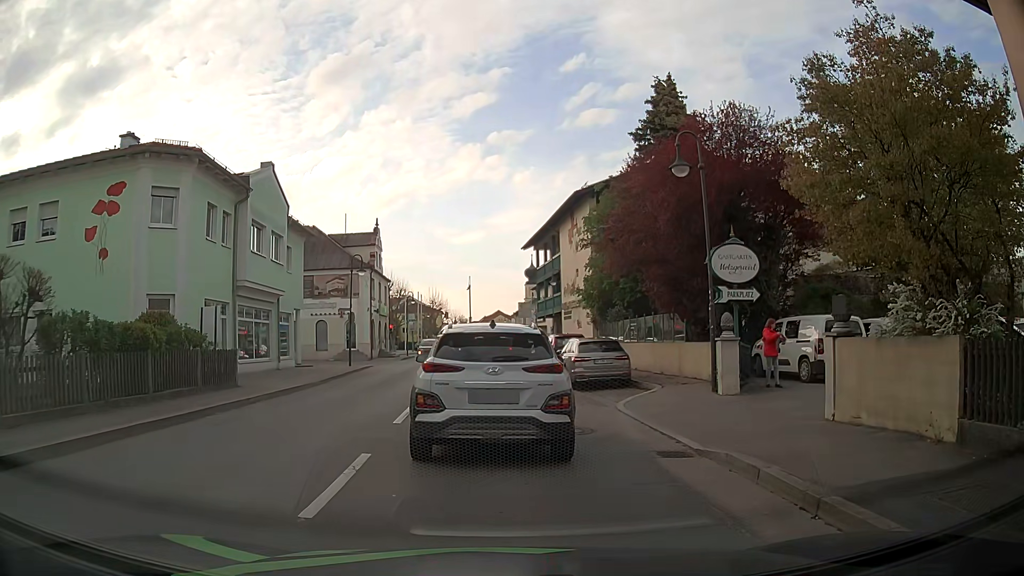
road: secondary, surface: asphalt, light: Day
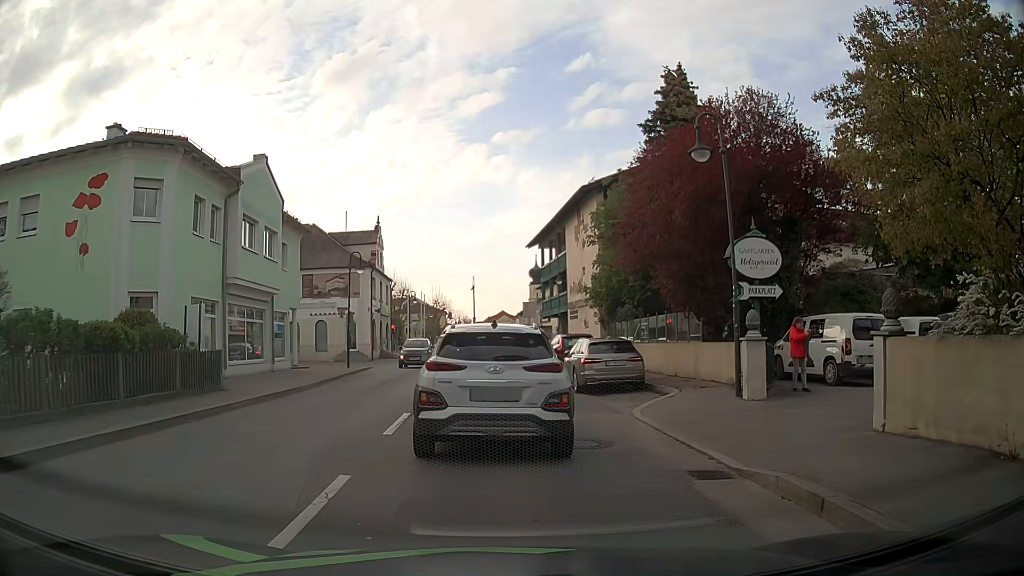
(0.0, +1.3) m; 0°
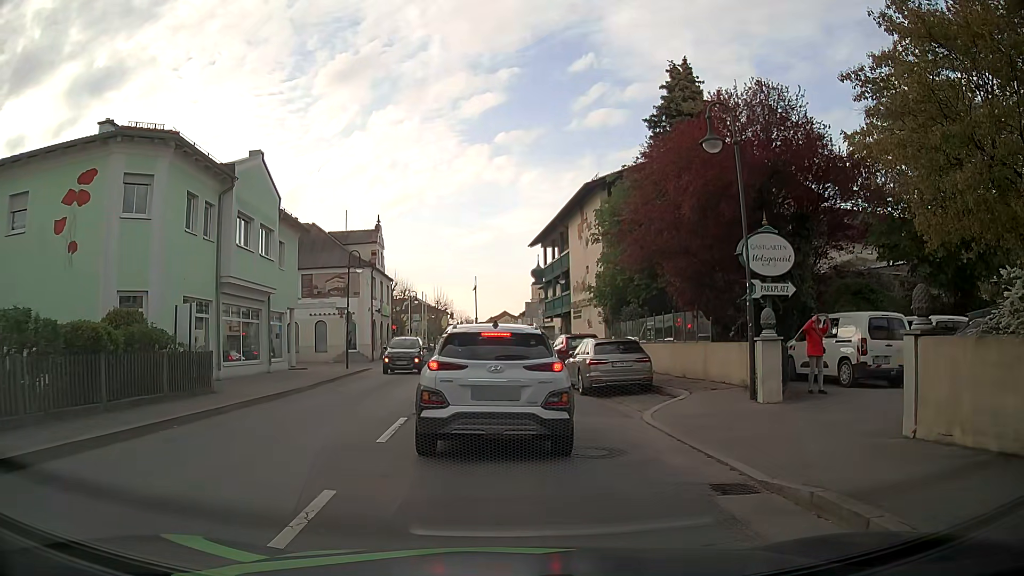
(0.0, +0.7) m; 0°
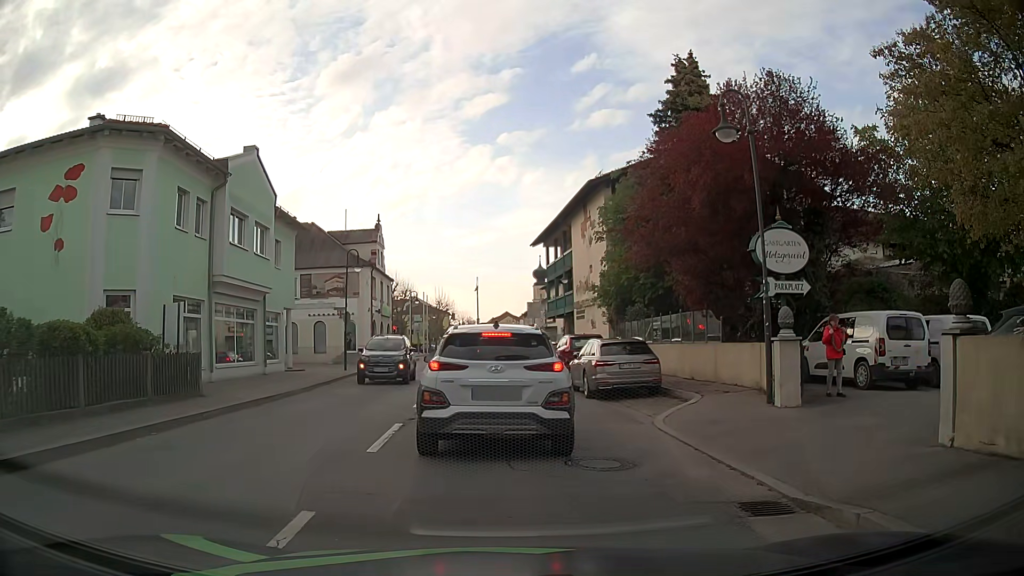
(0.0, +0.8) m; 0°
